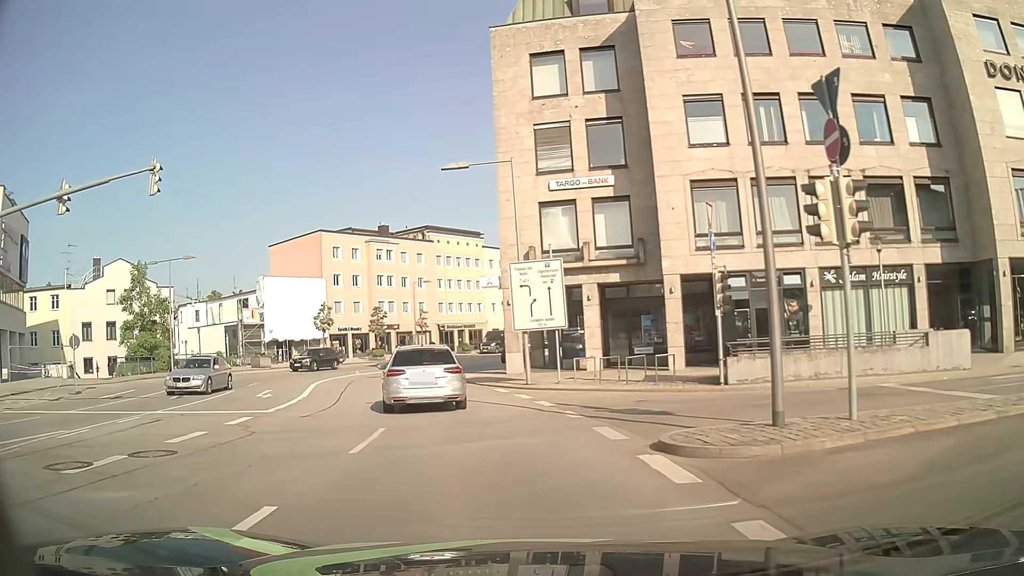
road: primary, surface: asphalt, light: Day
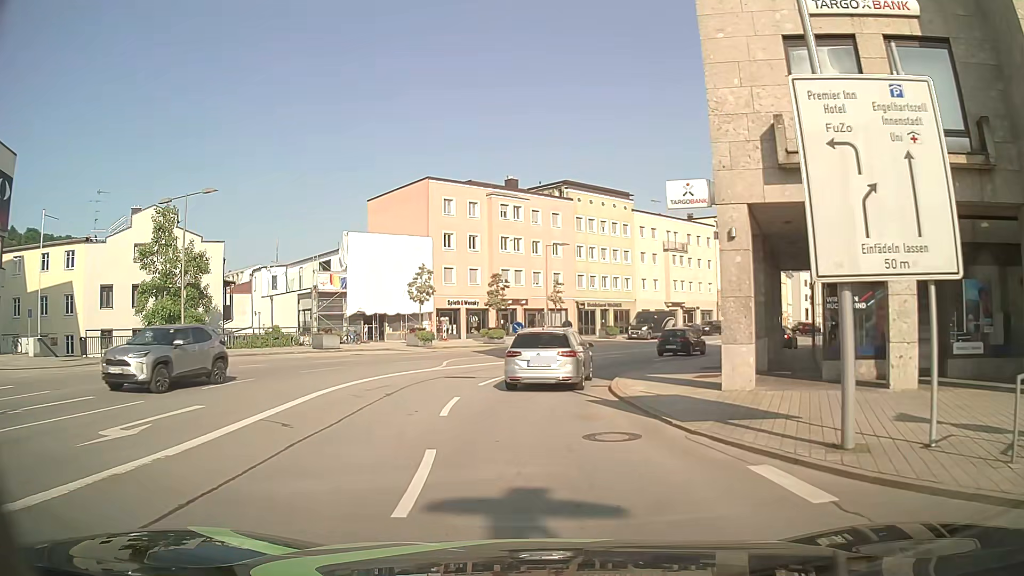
(-1.8, +15.4) m; -12°
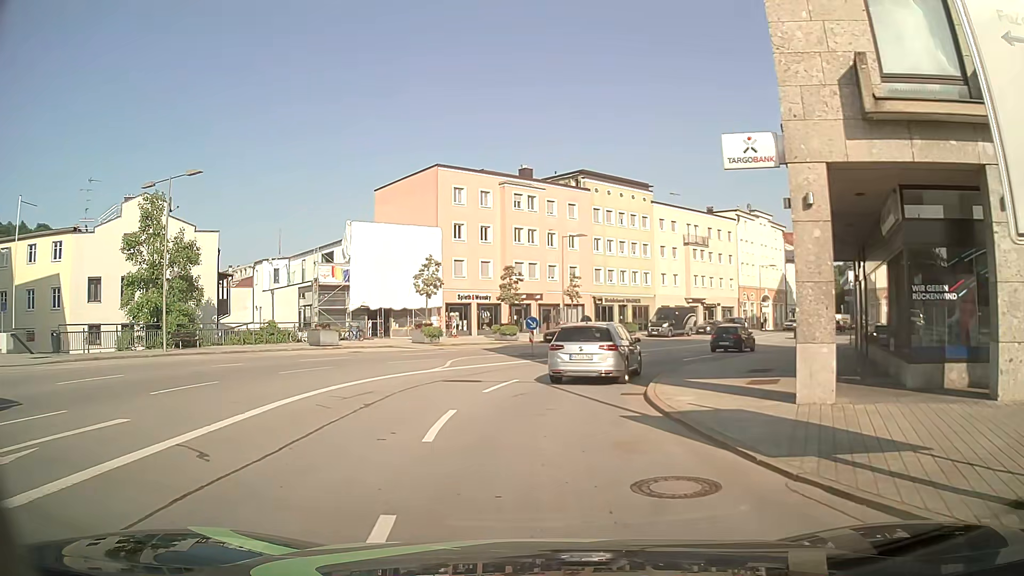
(0.0, +3.2) m; -1°
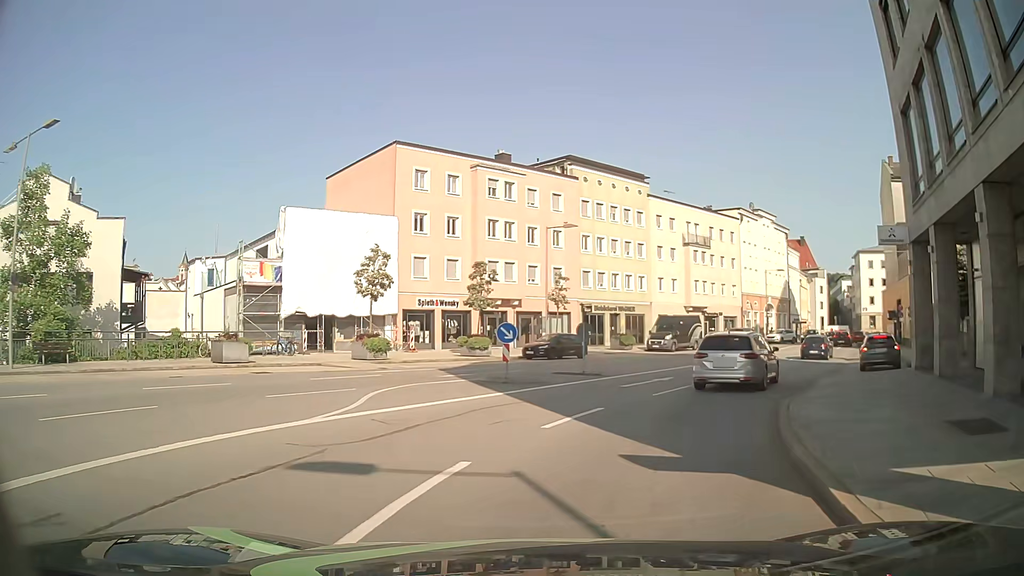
(0.0, +9.8) m; +2°
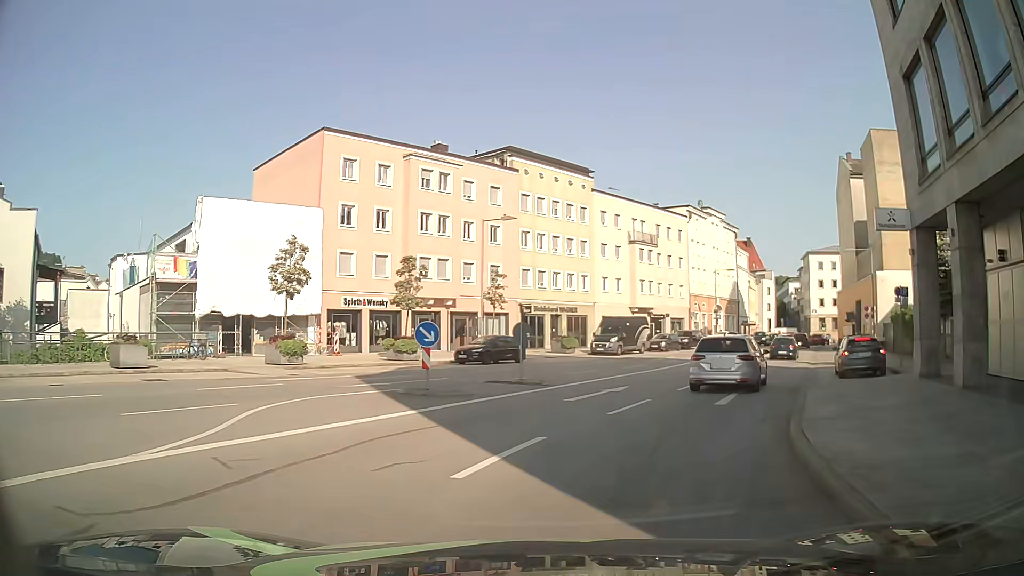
(+0.1, +3.5) m; +6°
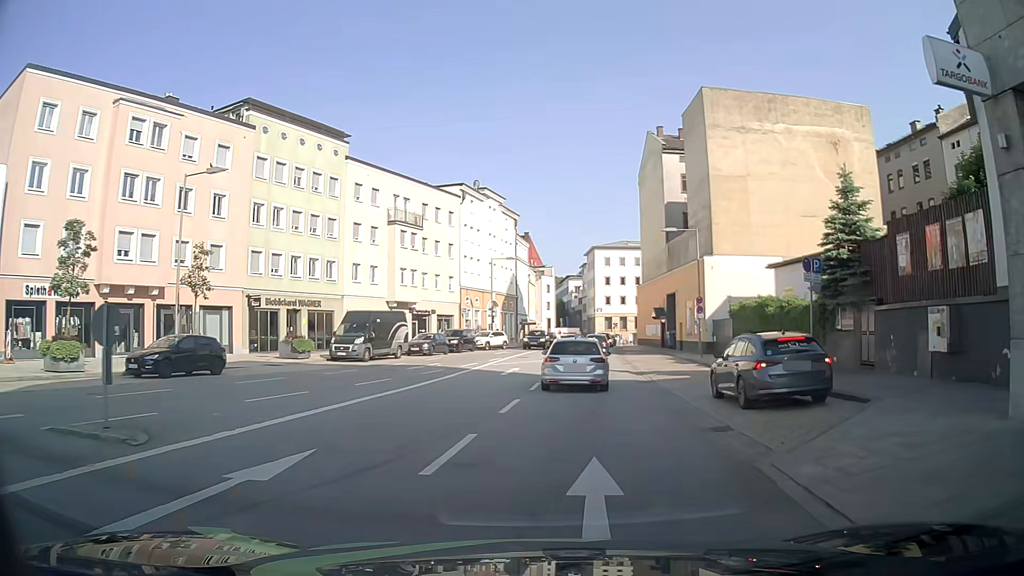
(+1.9, +11.0) m; +20°
